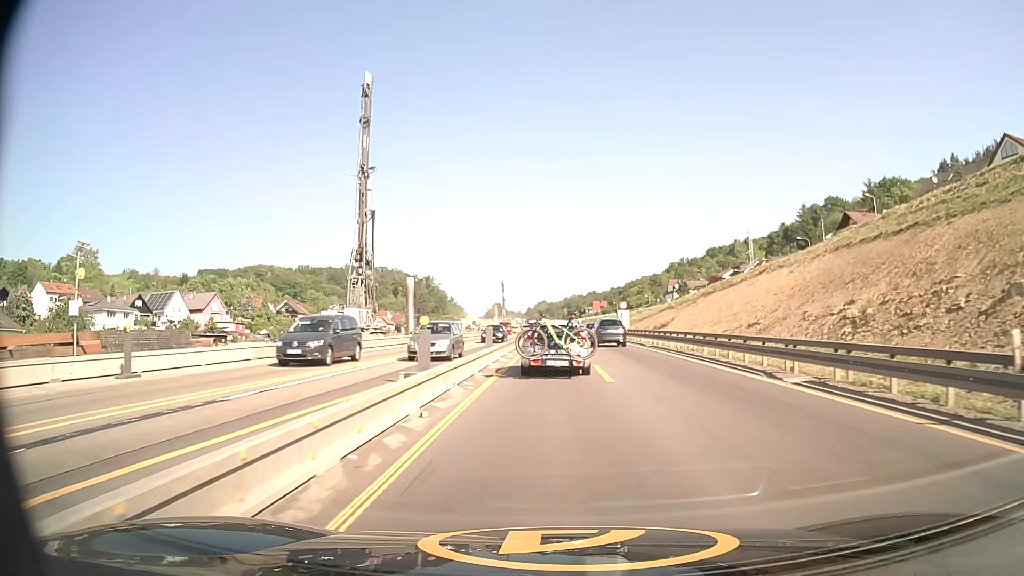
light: Day
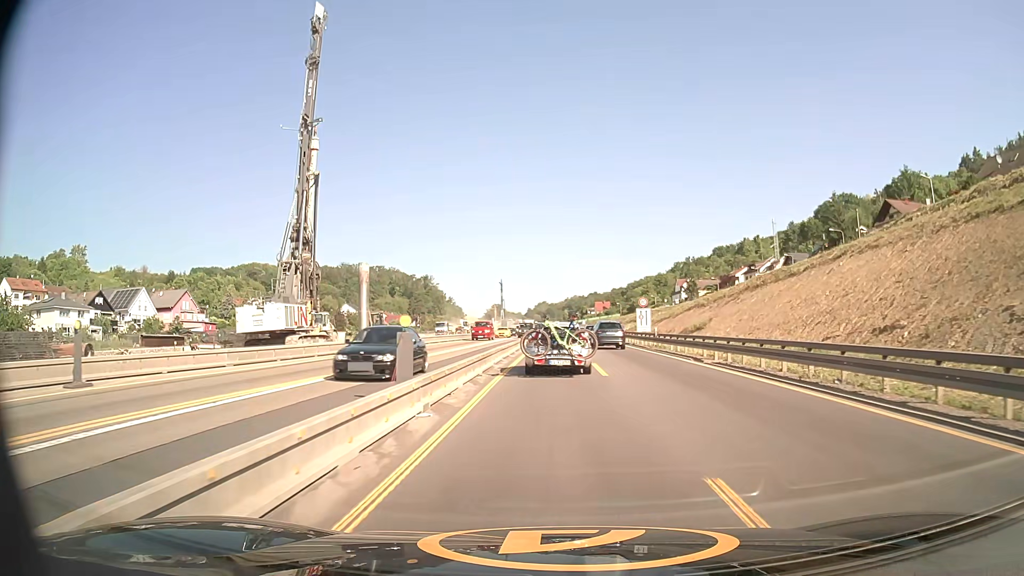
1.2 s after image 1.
(0.0, +15.6) m; 0°
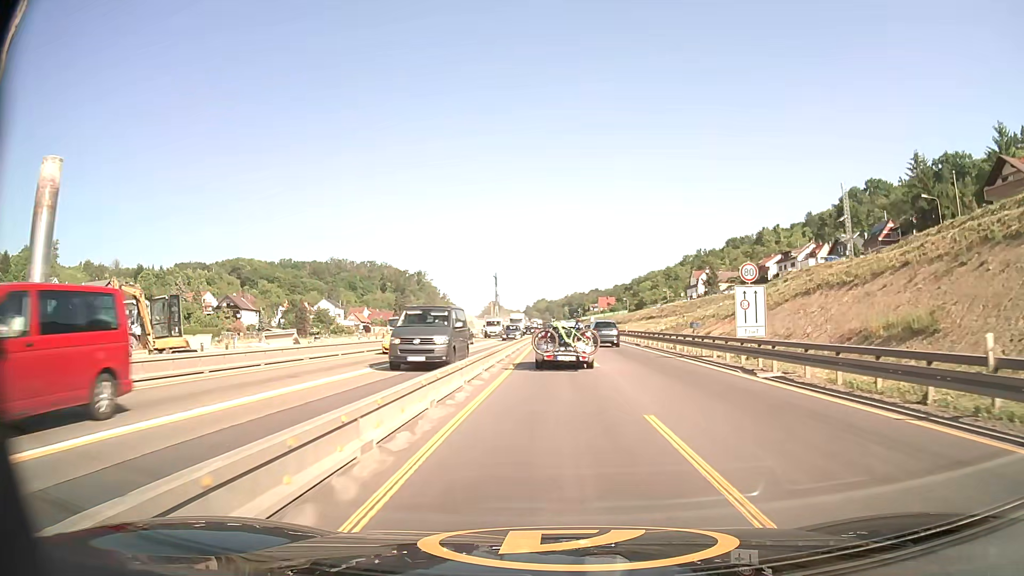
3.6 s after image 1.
(0.0, +31.9) m; 0°
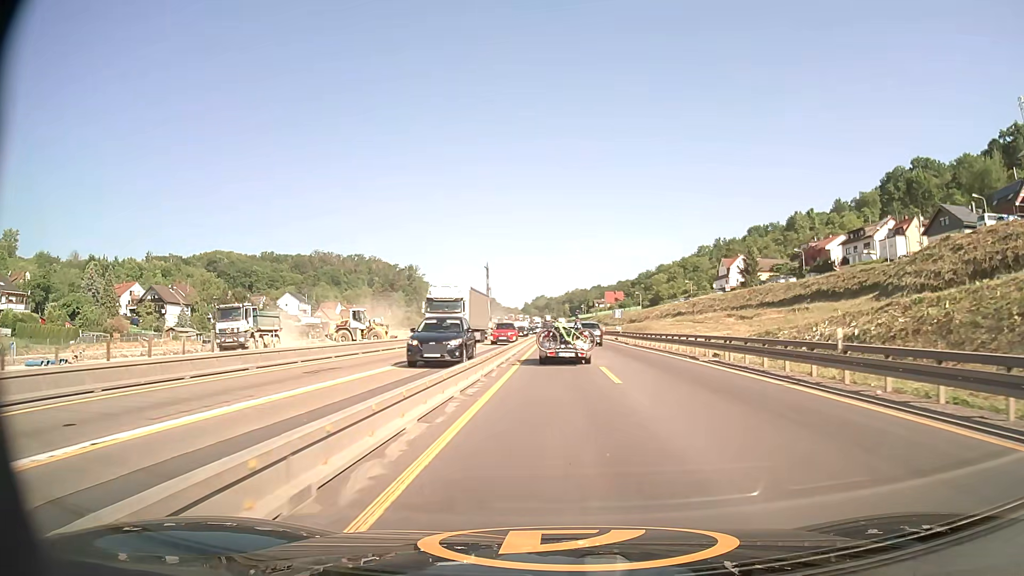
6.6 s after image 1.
(0.0, +42.5) m; 0°
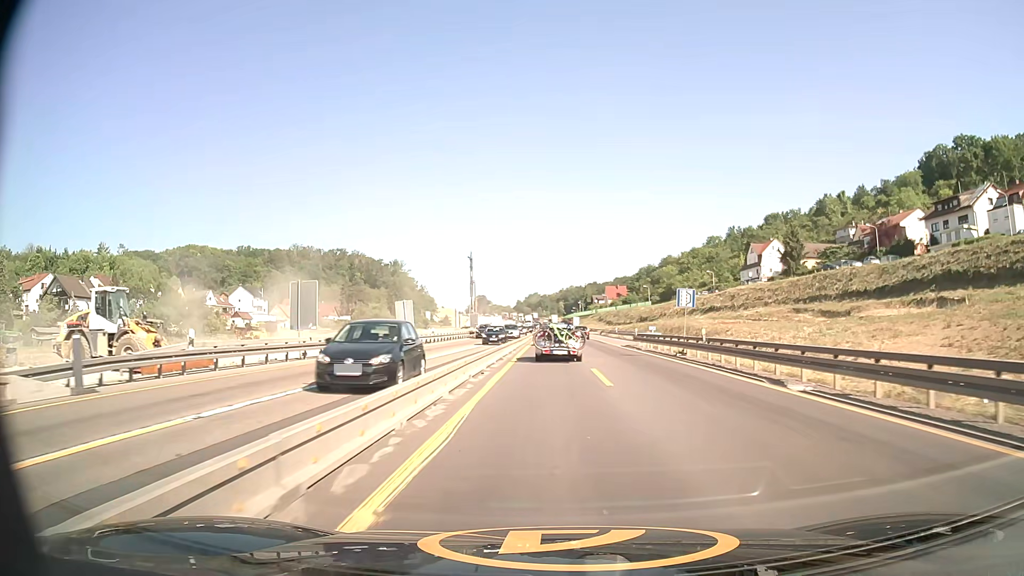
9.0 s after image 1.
(+0.2, +36.3) m; 0°
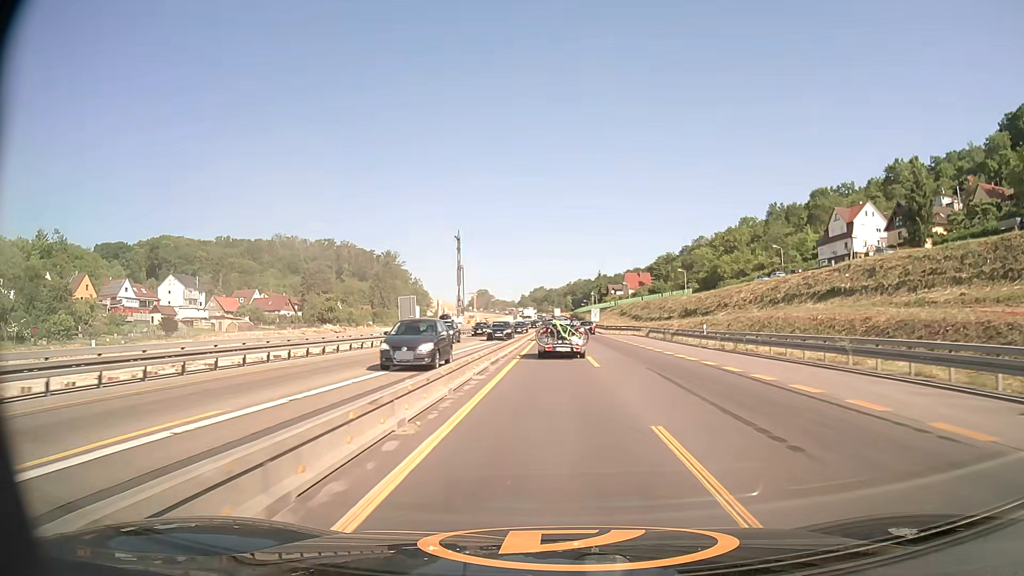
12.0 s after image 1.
(-0.2, +48.7) m; 0°
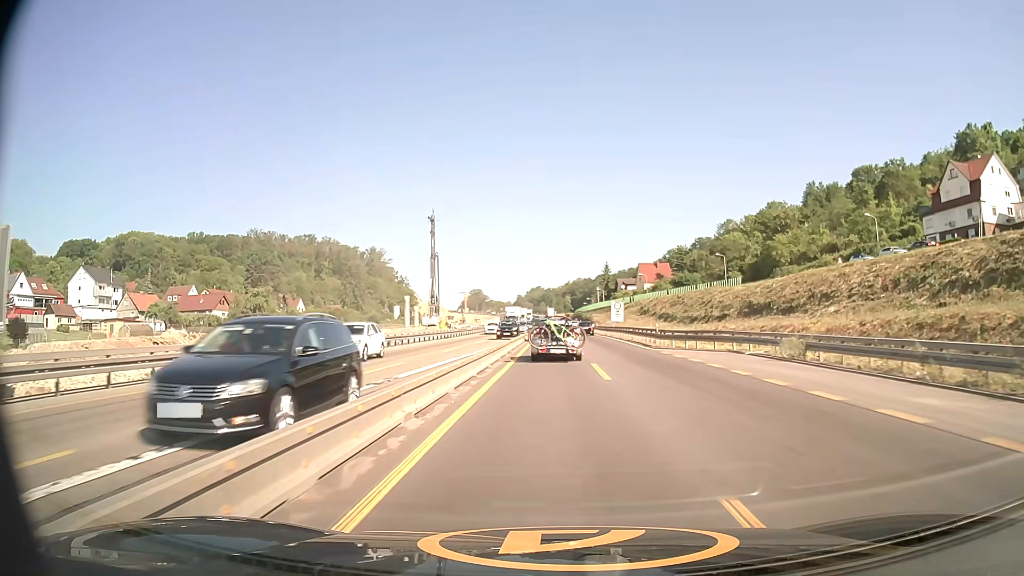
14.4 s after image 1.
(+0.1, +39.7) m; 0°
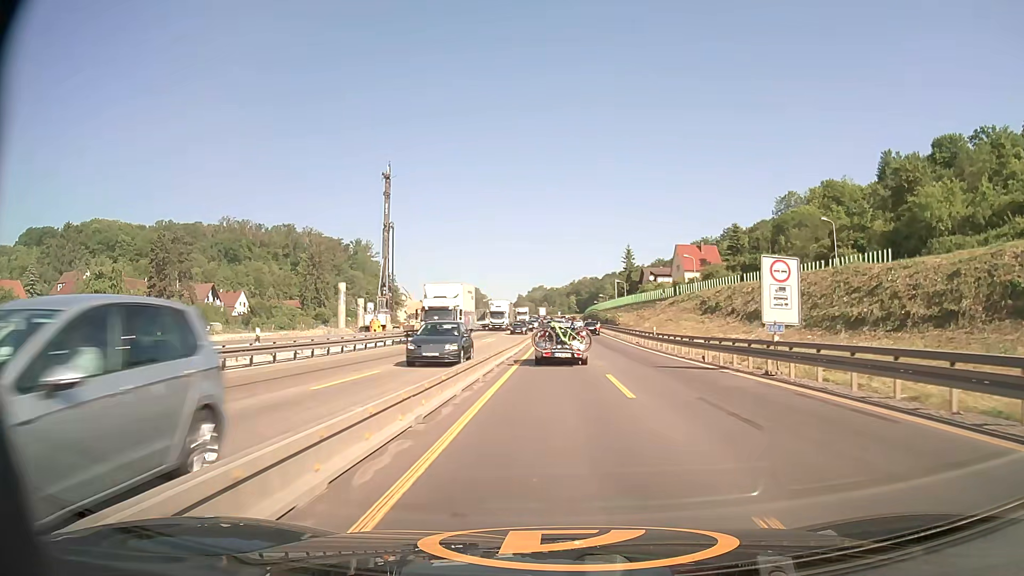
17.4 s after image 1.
(-0.3, +48.2) m; 0°
(0, +10) (0, +20) (0, +30) (0, +40) (0, +50) (0, +60) (0, +70) (0, +80) (+1, +90) (+1, +100) m
